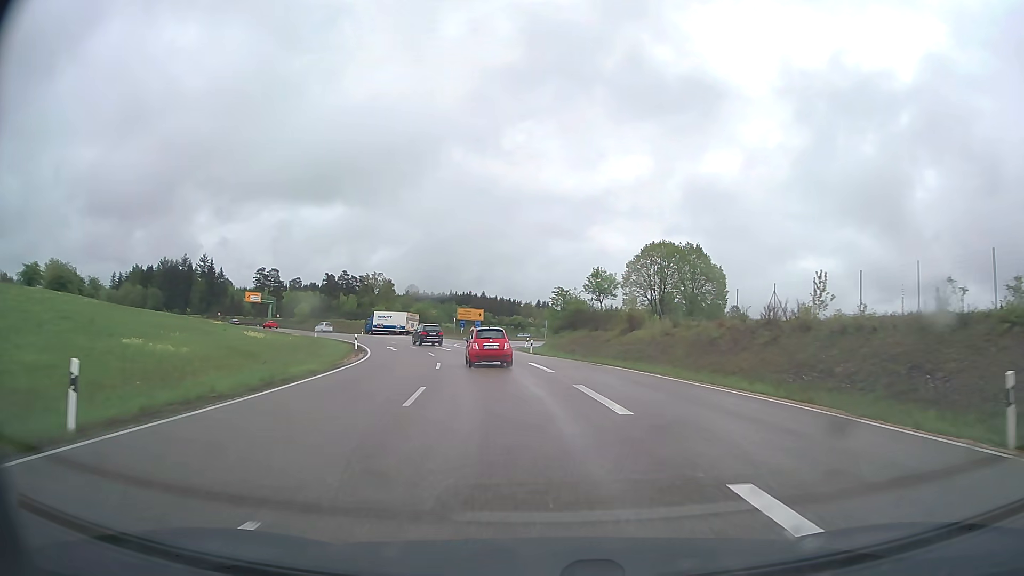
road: trunk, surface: asphalt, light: Day
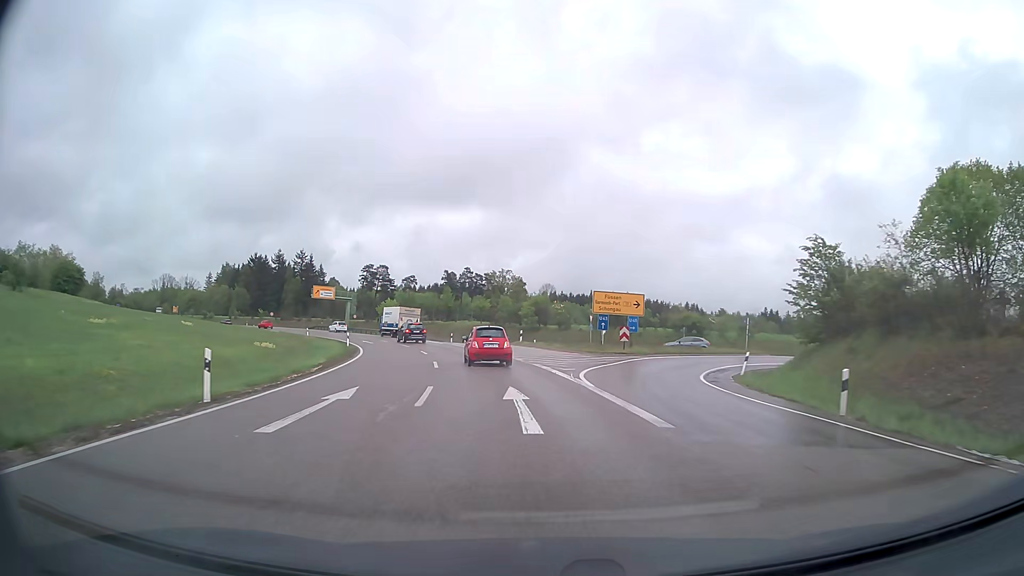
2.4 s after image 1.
(-4.0, +36.6) m; -12°
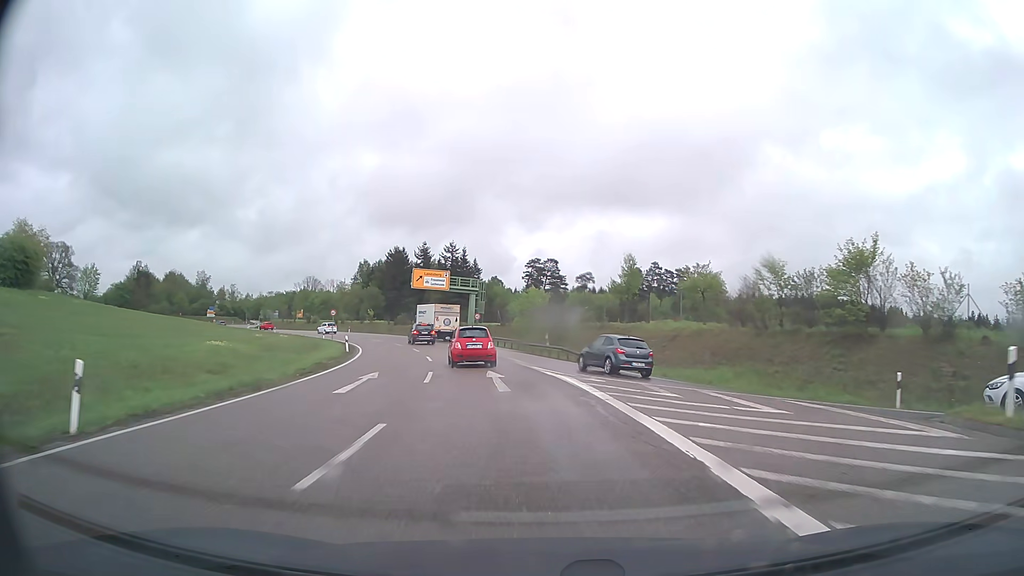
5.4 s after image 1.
(-5.6, +42.3) m; -16°
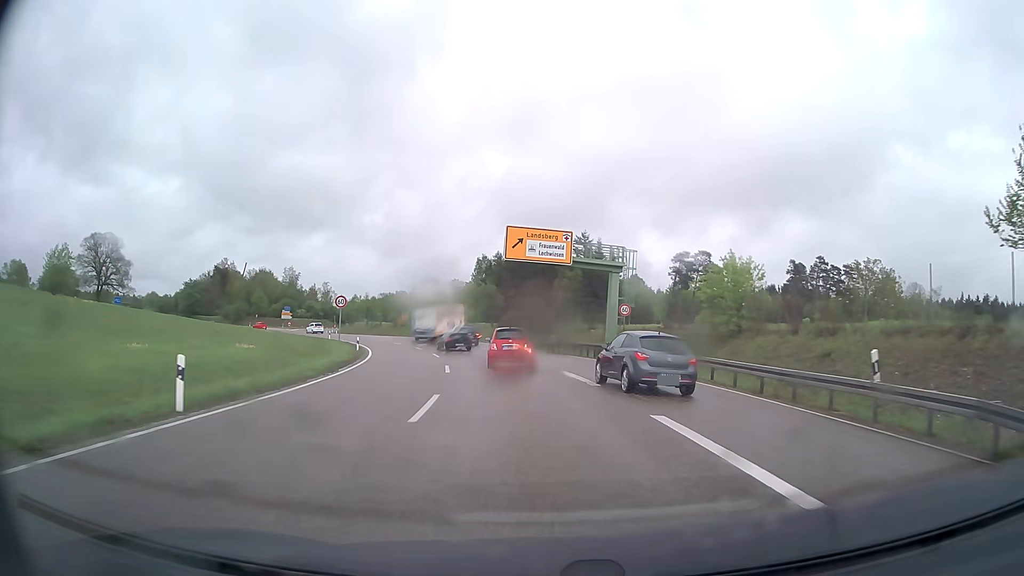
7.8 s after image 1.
(-3.3, +31.5) m; -11°
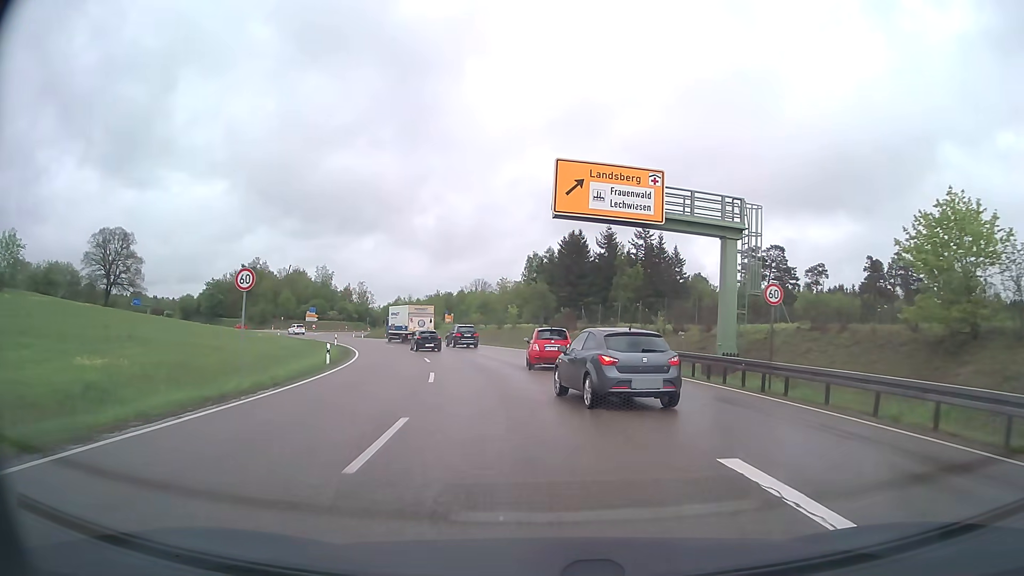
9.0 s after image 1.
(-0.6, +16.0) m; -4°
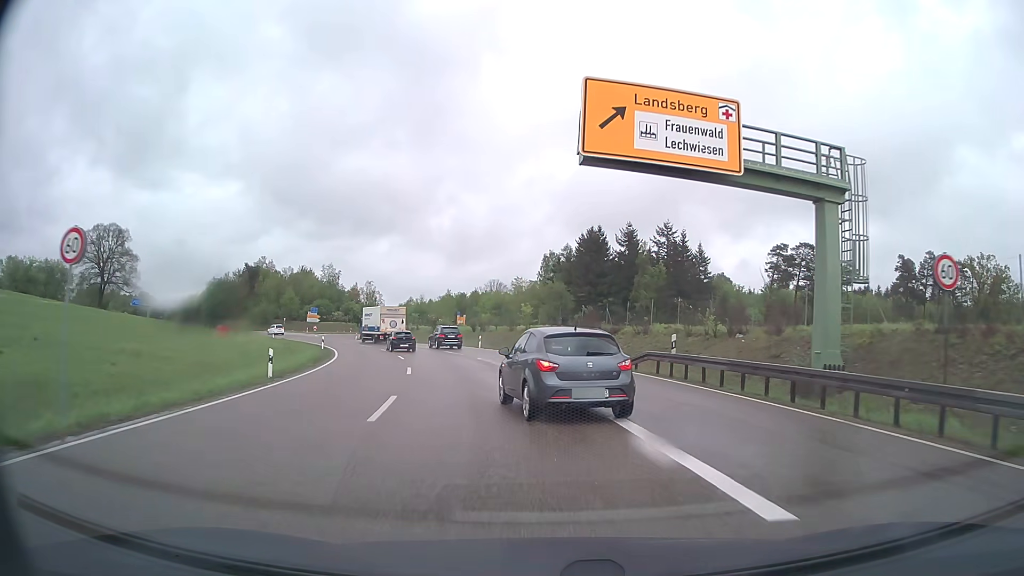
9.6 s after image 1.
(-0.1, +8.1) m; -2°
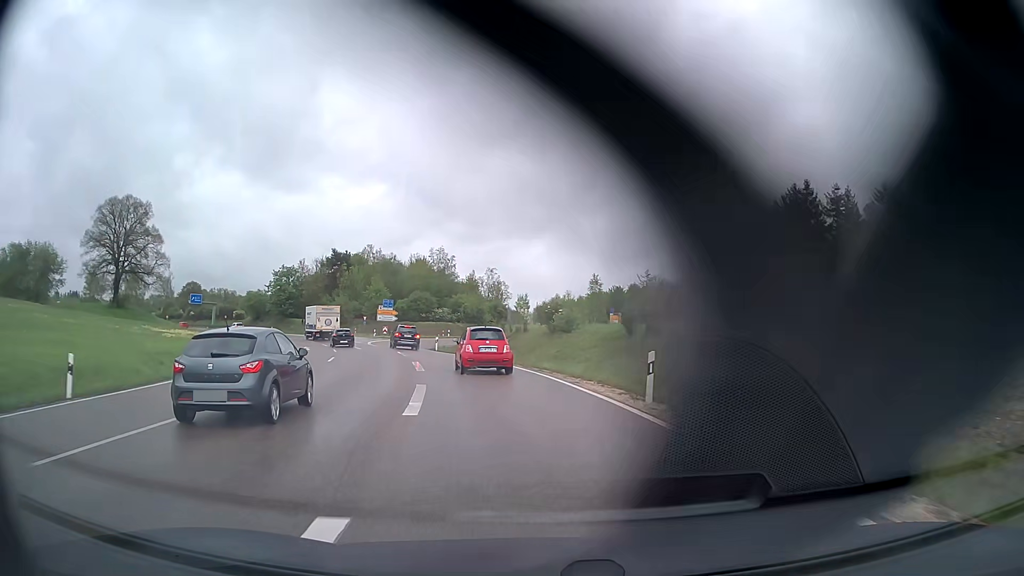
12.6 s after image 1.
(-3.6, +41.4) m; -13°
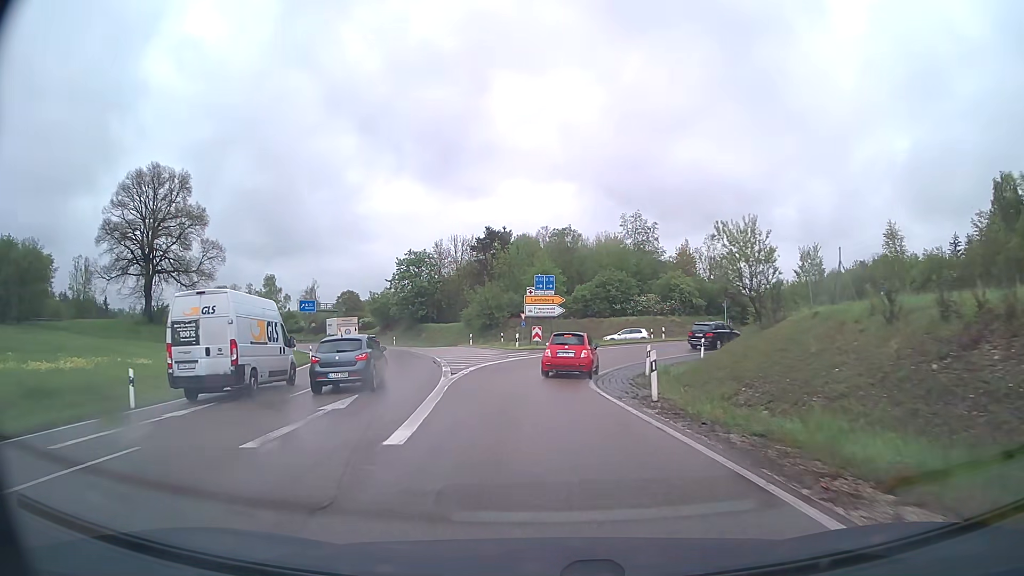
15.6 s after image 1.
(-5.9, +38.3) m; -17°
(0, +10) (0, +20) (+1, +30) (+6, +39) (+12, +46) (+20, +53) (+27, +60) (+33, +68) (+36, +77) (+38, +87) m
